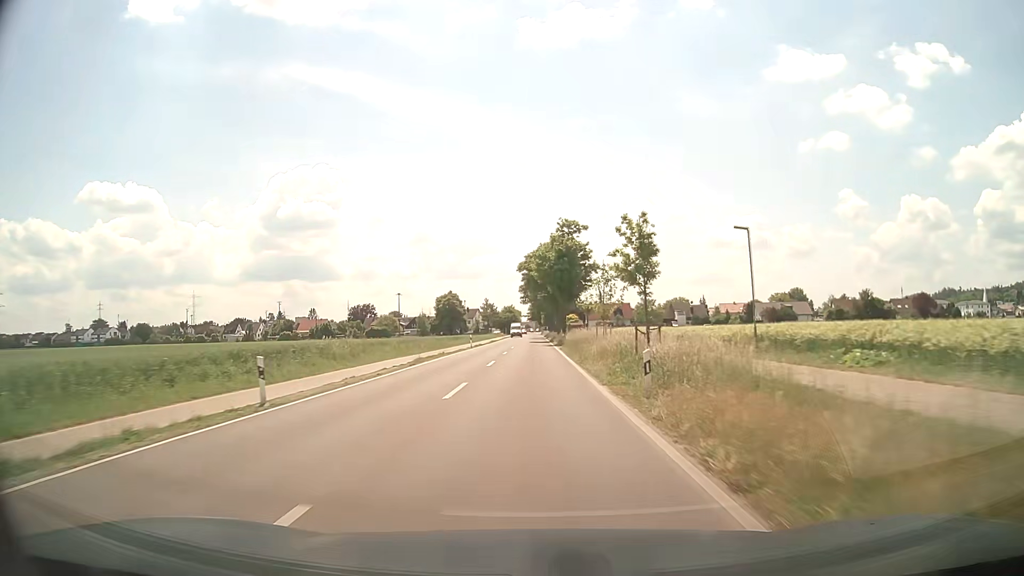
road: tertiary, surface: asphalt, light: Day
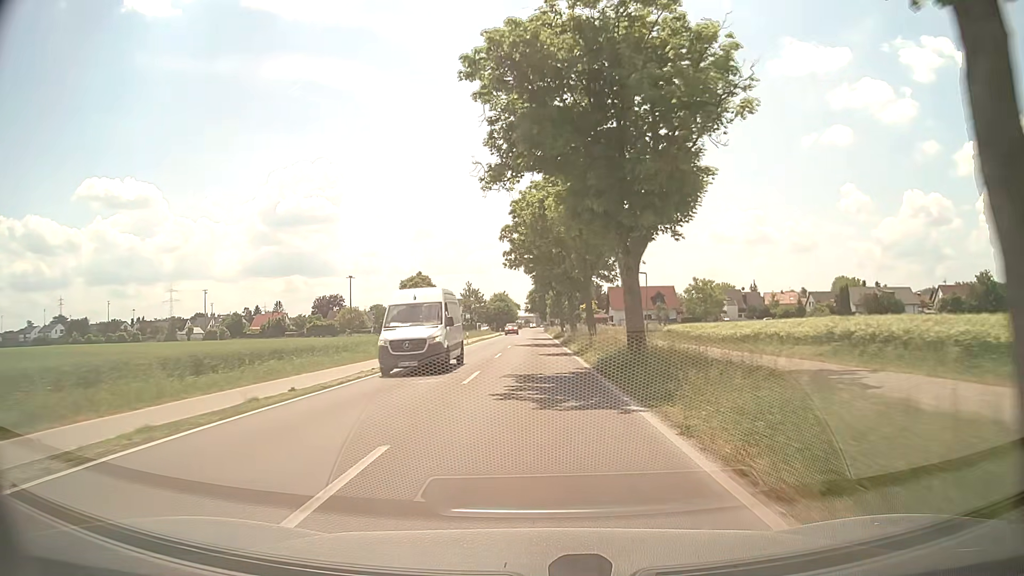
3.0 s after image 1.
(+0.1, +57.6) m; 0°
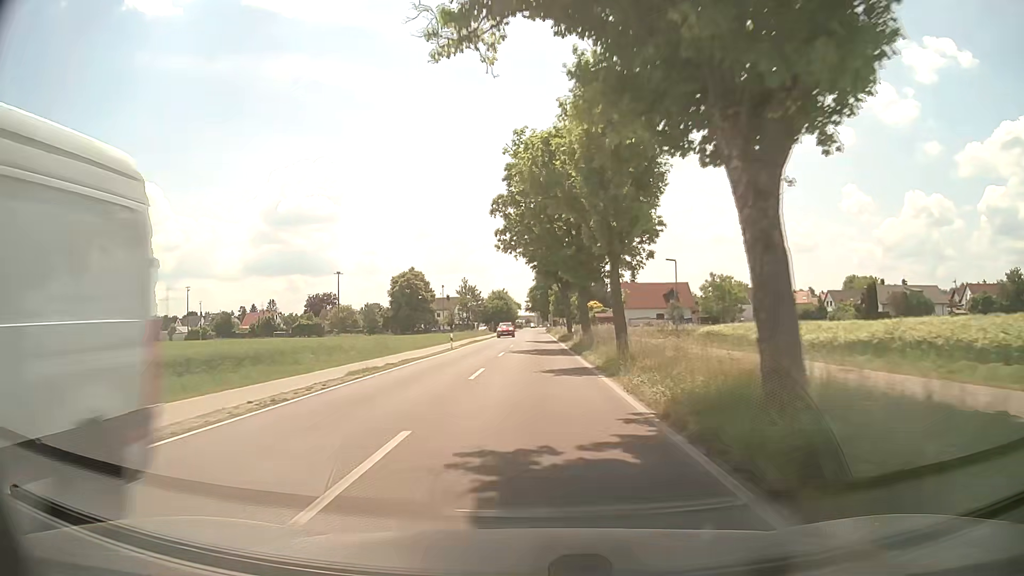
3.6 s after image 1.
(0.0, +10.7) m; 0°
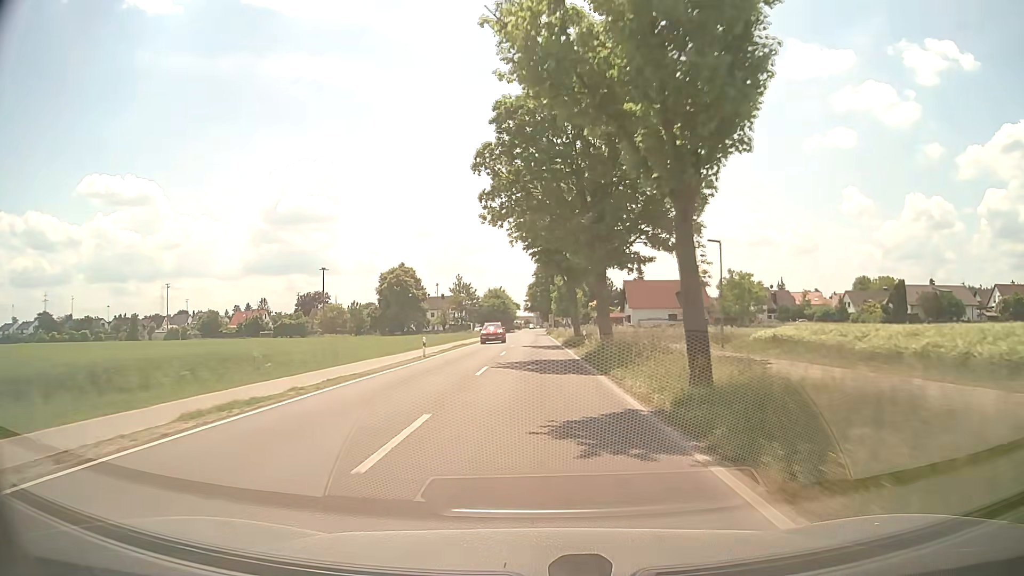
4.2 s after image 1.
(-0.1, +10.4) m; 0°
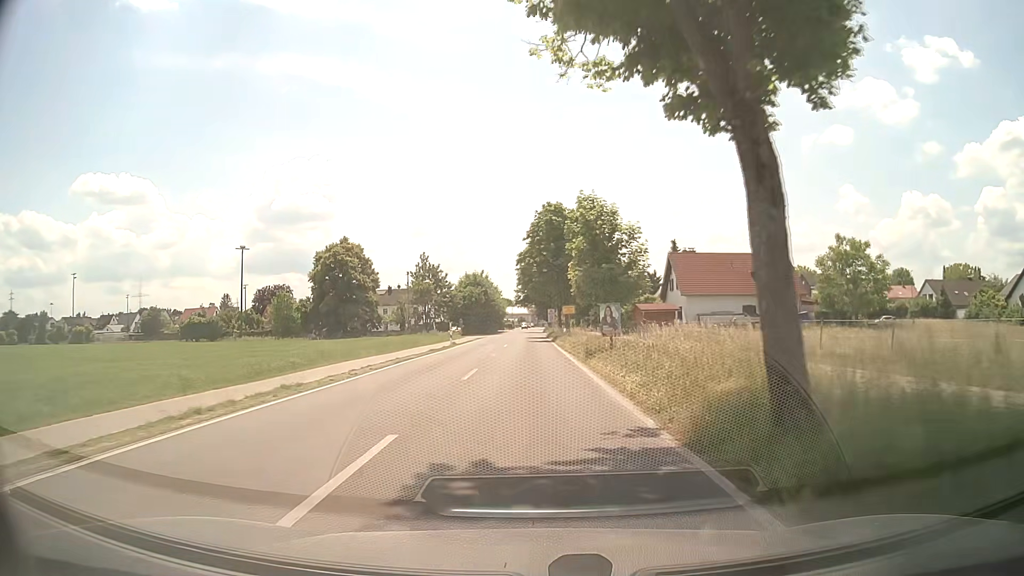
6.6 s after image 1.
(0.0, +37.4) m; 0°
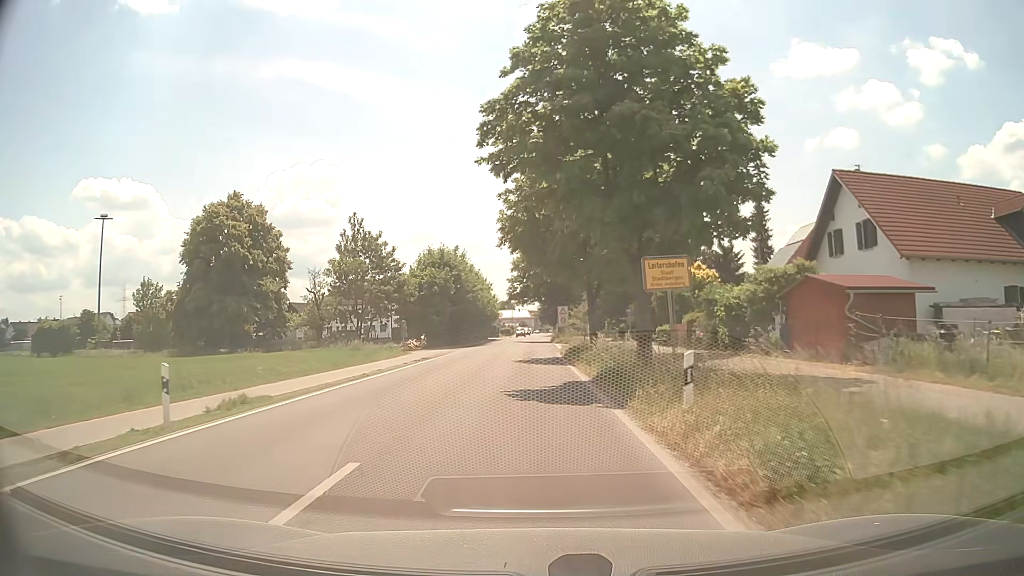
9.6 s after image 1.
(-0.1, +37.1) m; 0°
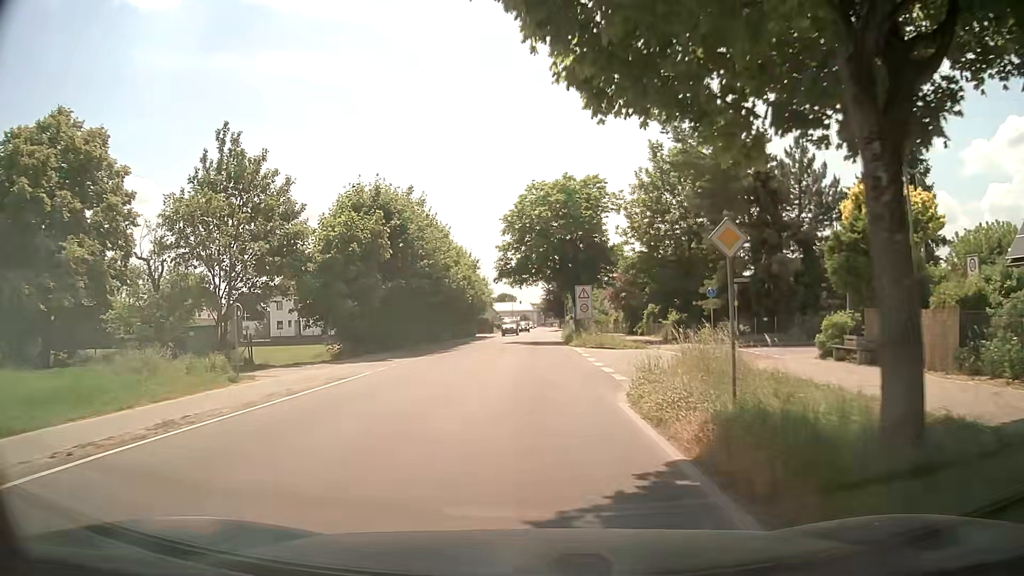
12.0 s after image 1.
(-0.1, +26.4) m; 0°
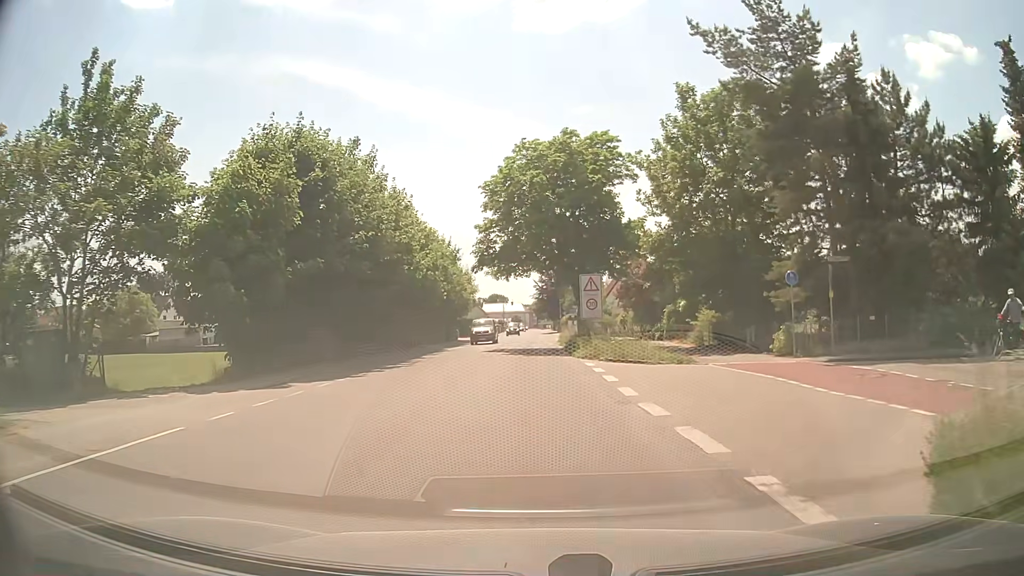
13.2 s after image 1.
(0.0, +11.2) m; +2°
(0, +10) (0, +20) (-1, +30) (-1, +40) (-2, +50) (-2, +60) (-2, +70) (-2, +80) (-3, +90) (-3, +100) m
